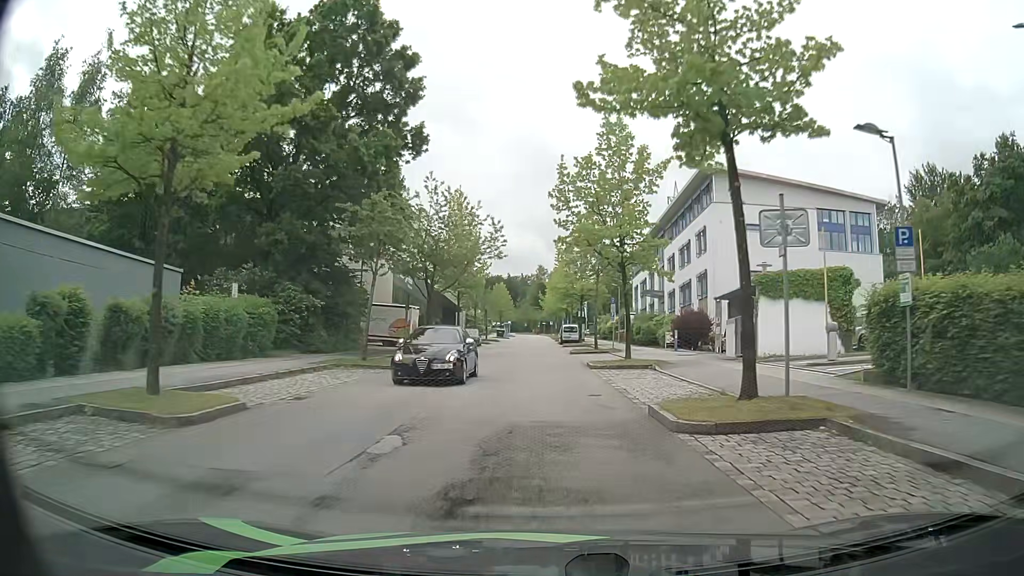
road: residential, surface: asphalt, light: Day
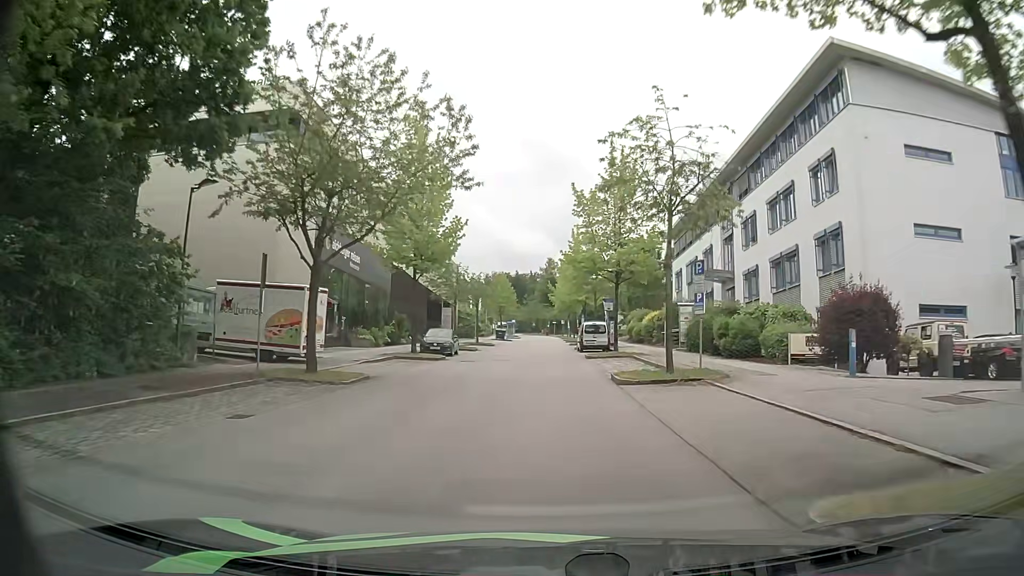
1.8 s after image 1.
(-0.1, +20.7) m; -1°
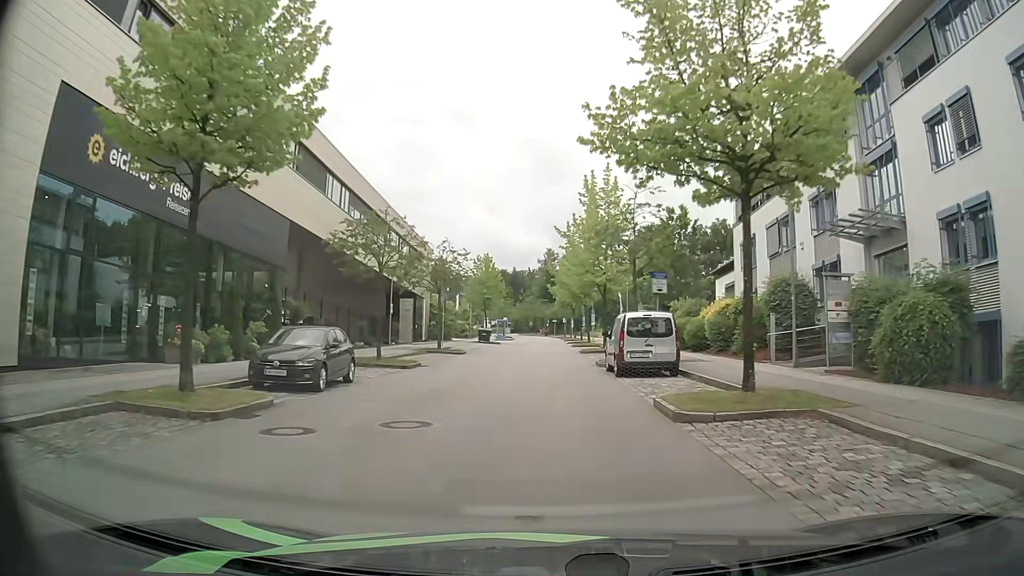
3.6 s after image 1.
(0.0, +20.9) m; 0°
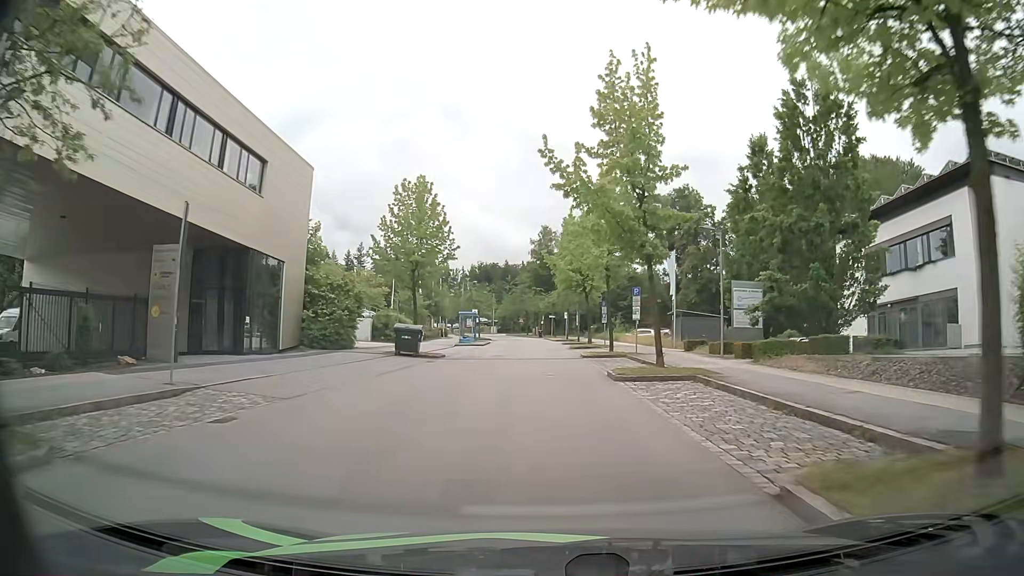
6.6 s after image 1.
(-0.1, +34.6) m; 0°
(0, +10) (0, +20) (0, +30) (0, +40) (-1, +50) (-1, +60) (-1, +70) (-2, +80) (-3, +90) (-4, +100) m
